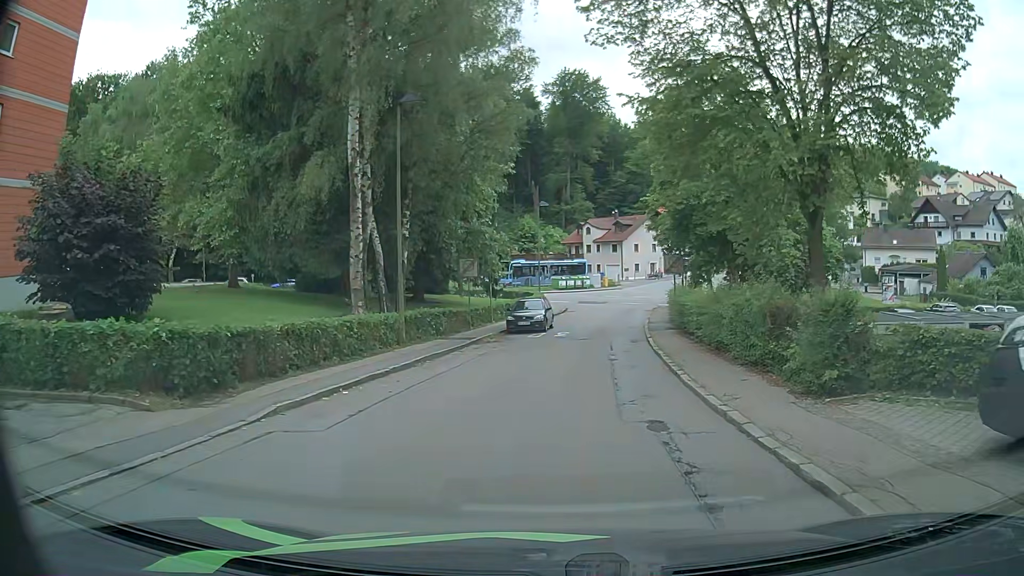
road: residential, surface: asphalt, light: Day
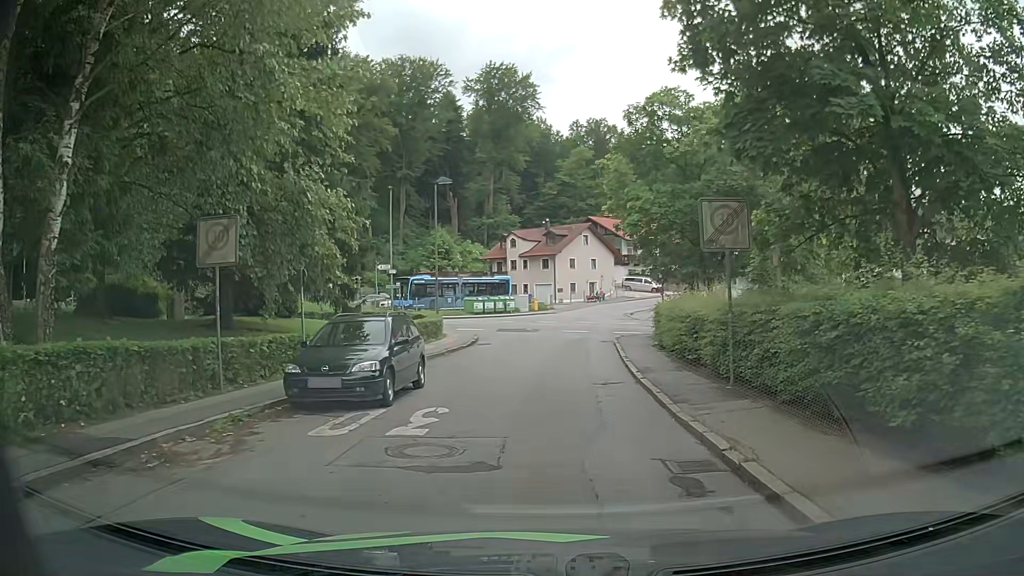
(+0.7, +18.1) m; +5°
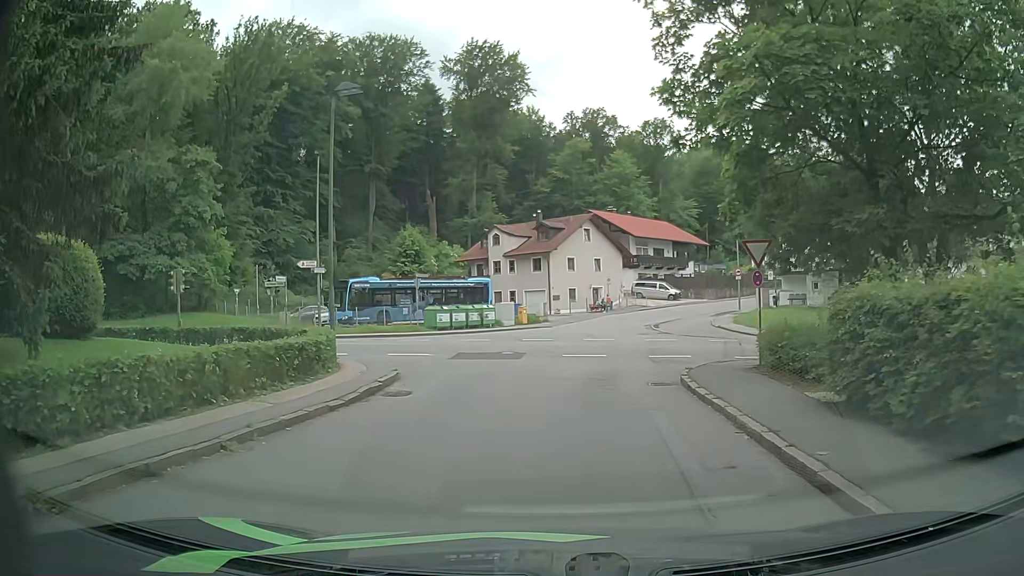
(+0.2, +16.2) m; 0°
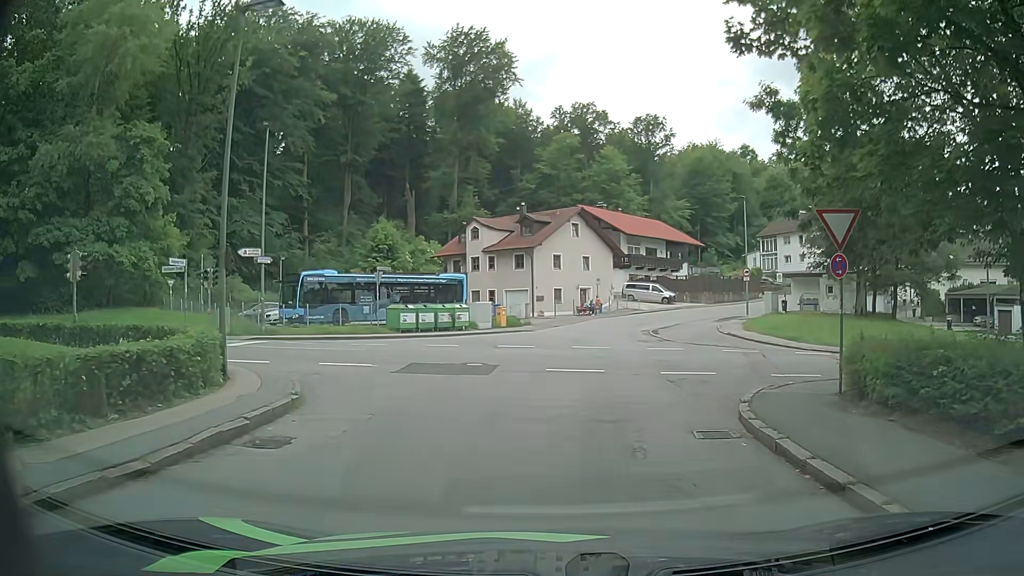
(+0.1, +5.8) m; +3°
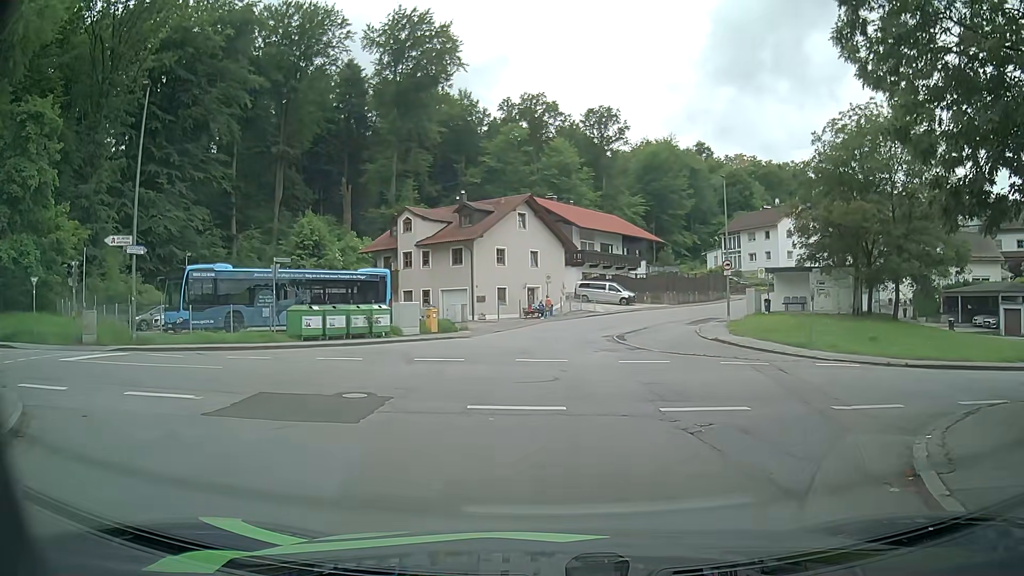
(+0.2, +7.2) m; +5°
